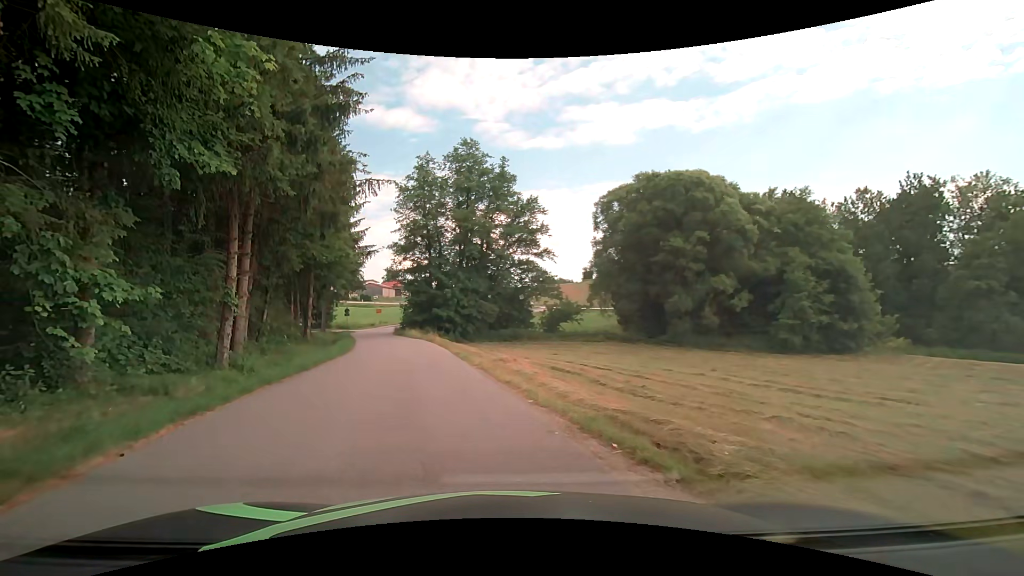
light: Day
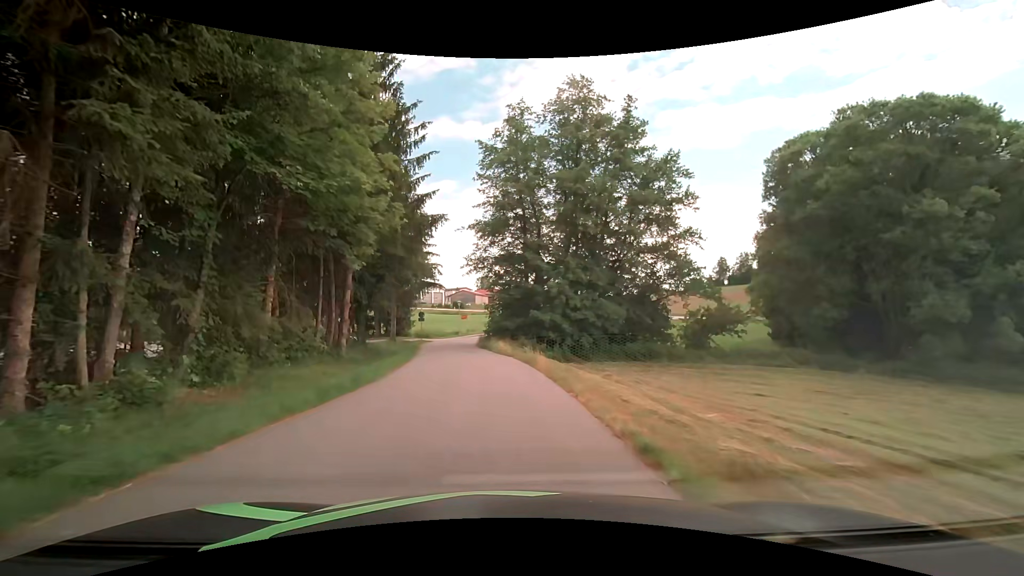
(-2.1, +16.0) m; -11°
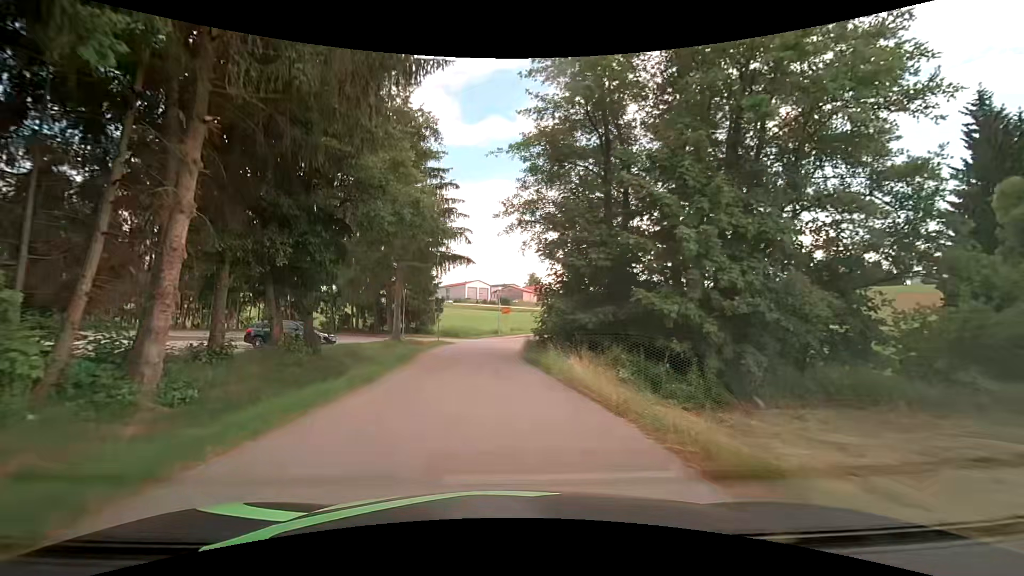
(-0.5, +17.1) m; -5°
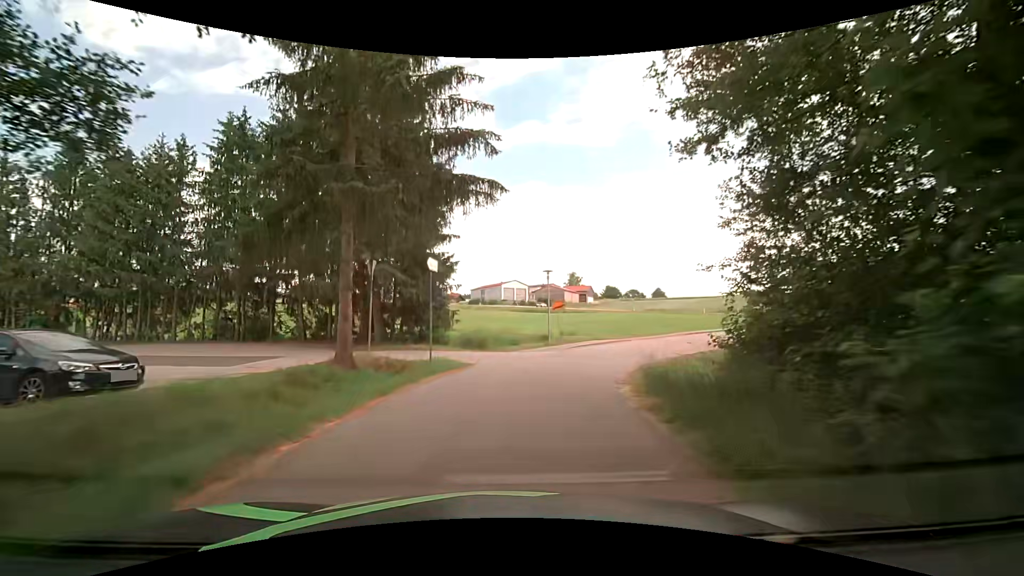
(-0.9, +17.3) m; -4°
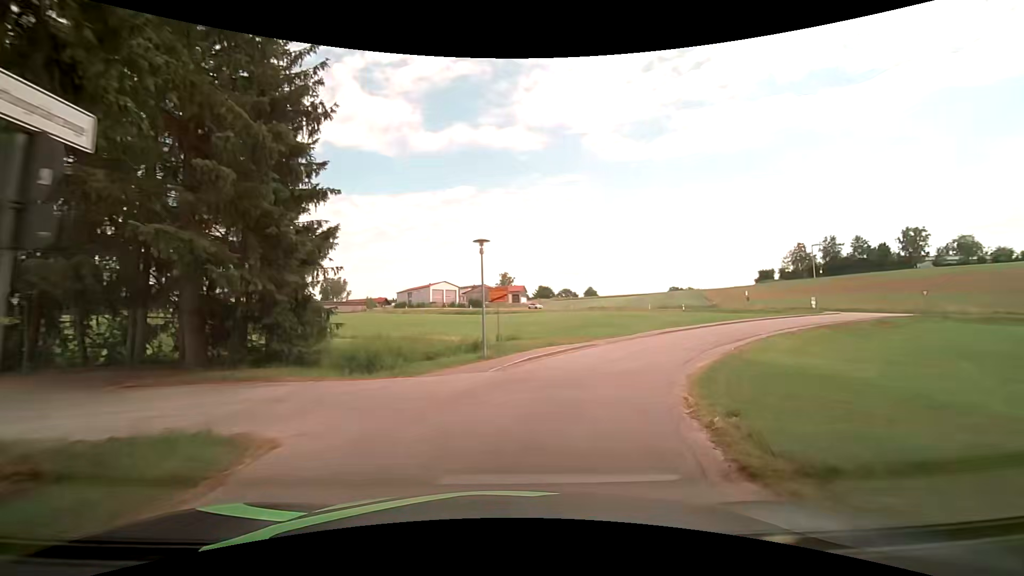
(+0.5, +11.0) m; +7°
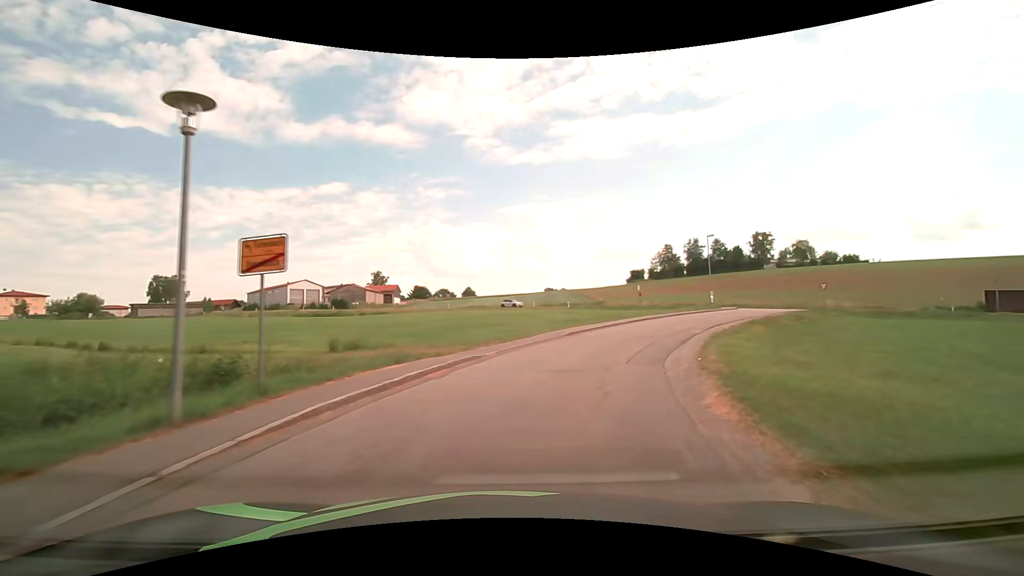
(+1.2, +11.0) m; +13°
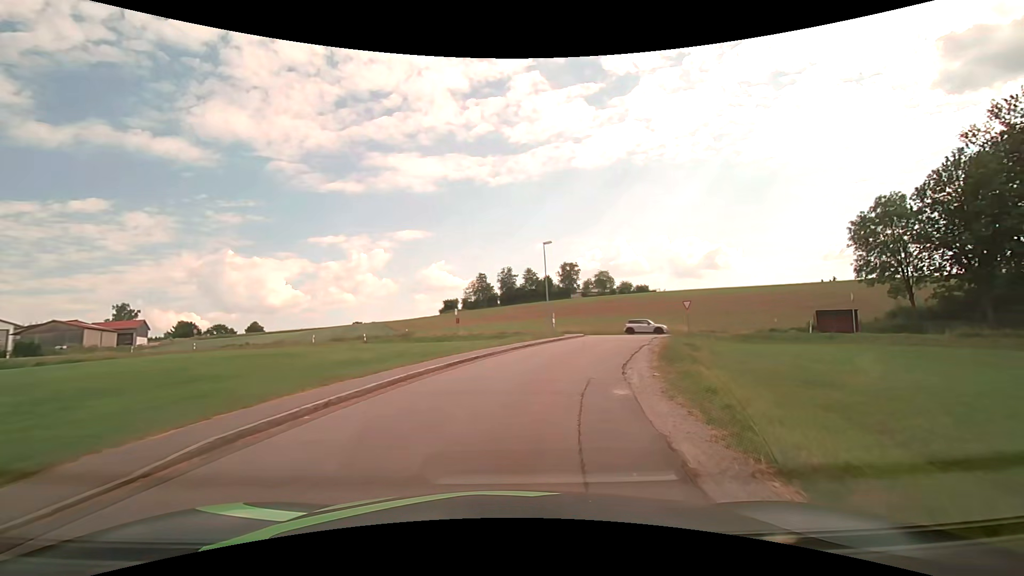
(+3.5, +16.7) m; +22°
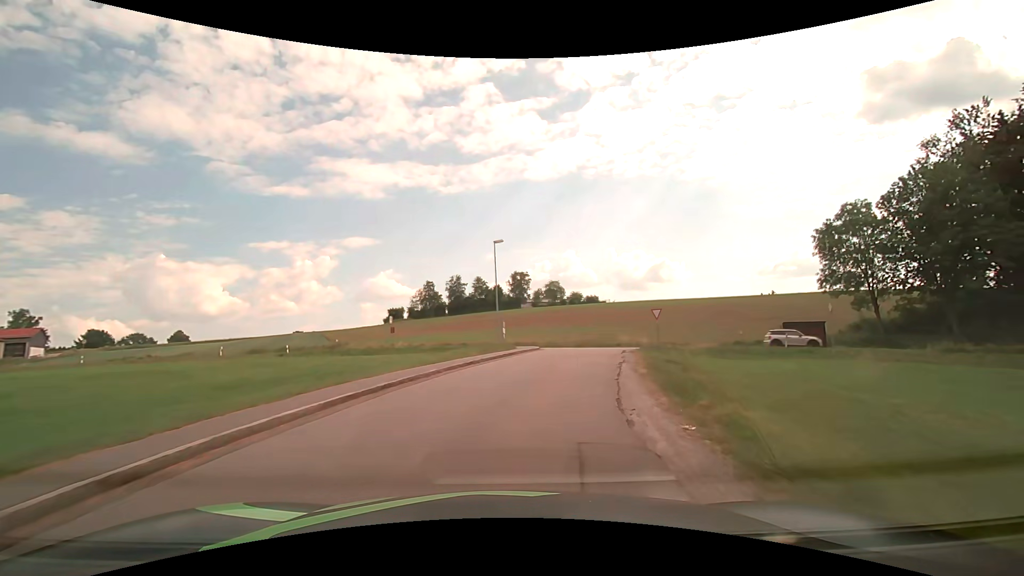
(+0.3, +5.7) m; +6°
(+1, +10) (+3, +20) (+5, +29) (+7, +39) (+1, +46) (-9, +50) (-18, +53) (-28, +55) (-38, +58) (-47, +61) m
